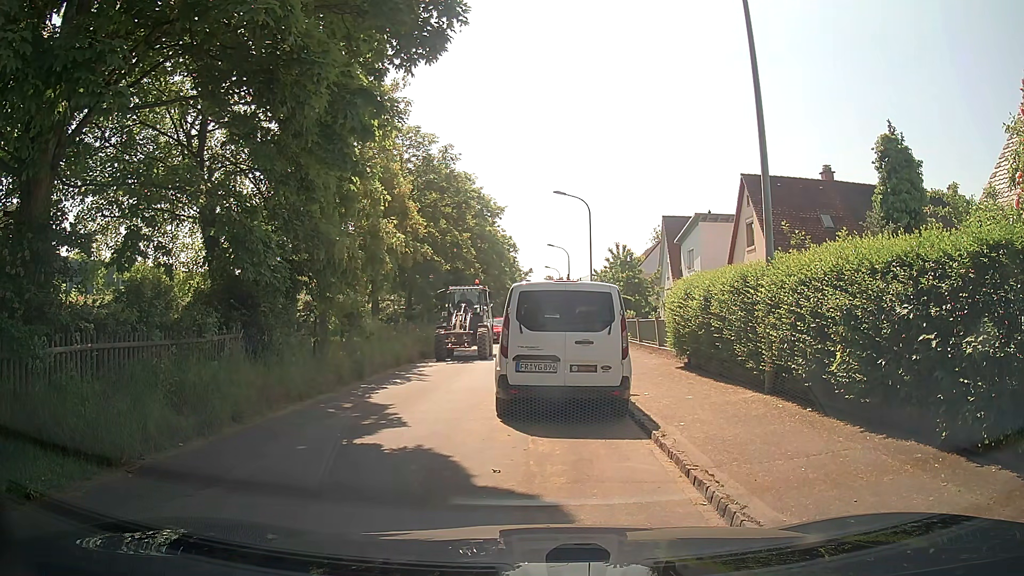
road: residential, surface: asphalt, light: Day
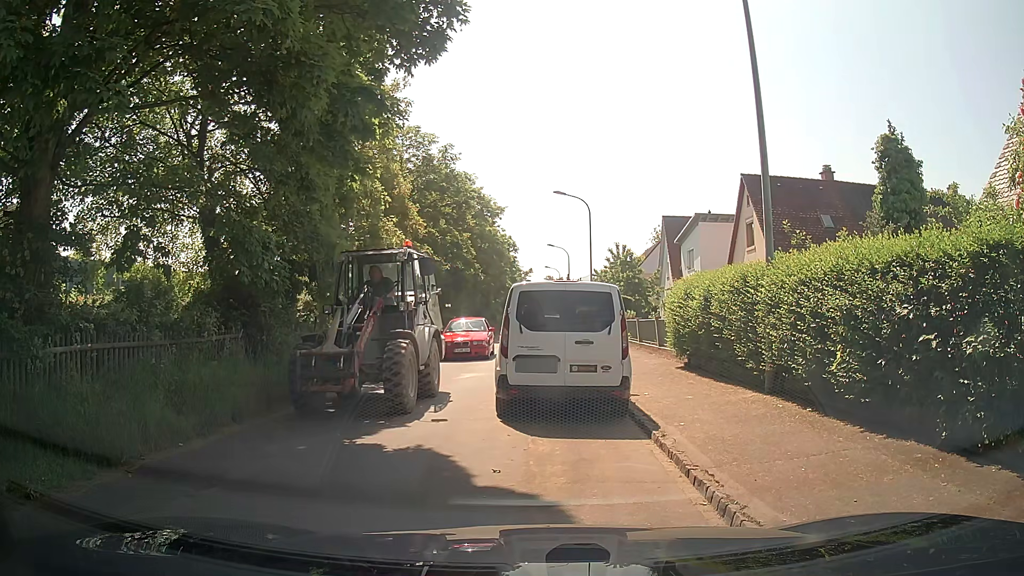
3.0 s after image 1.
(0.0, 0.0) m; 0°
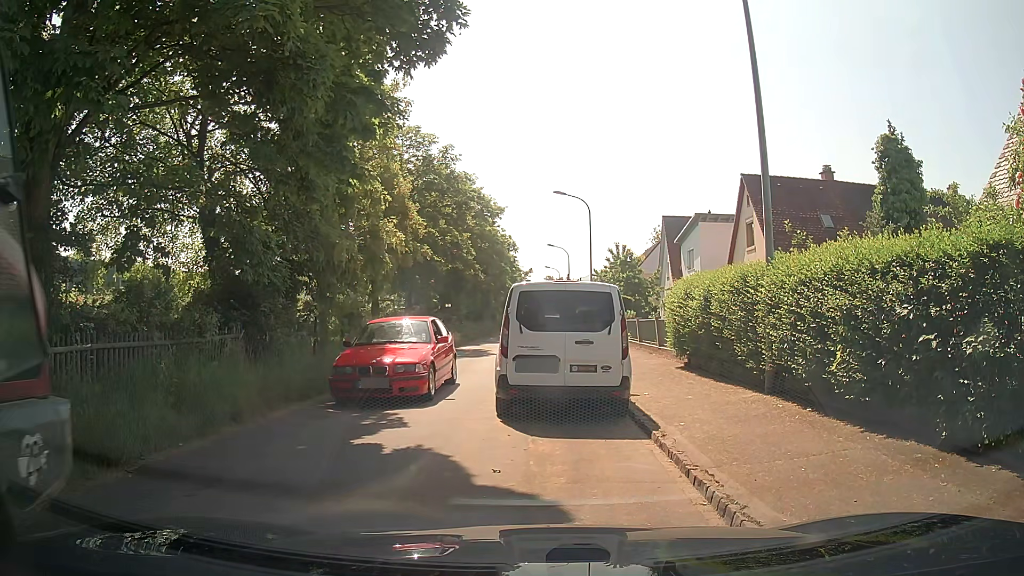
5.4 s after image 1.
(0.0, 0.0) m; 0°
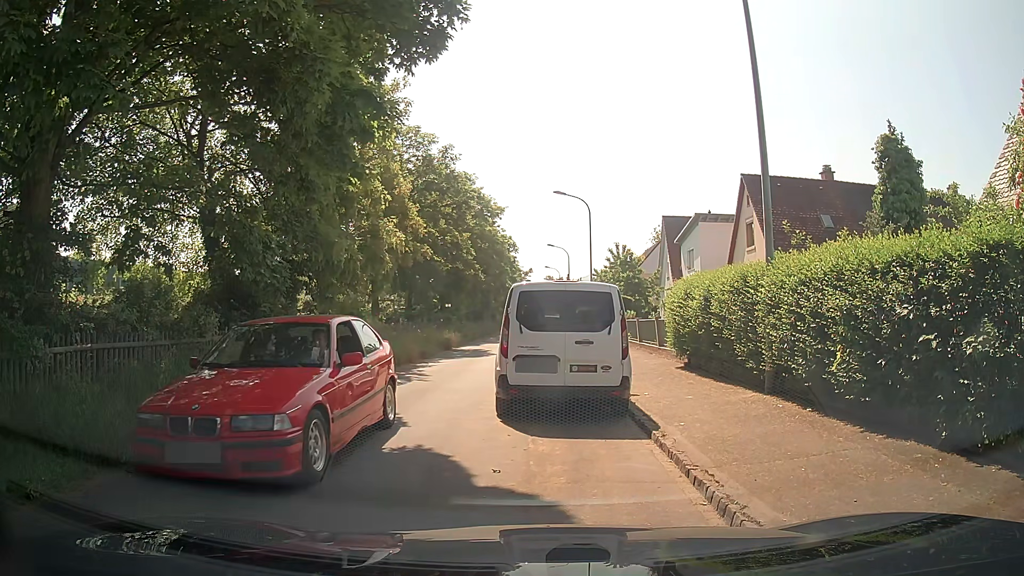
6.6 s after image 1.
(0.0, 0.0) m; 0°
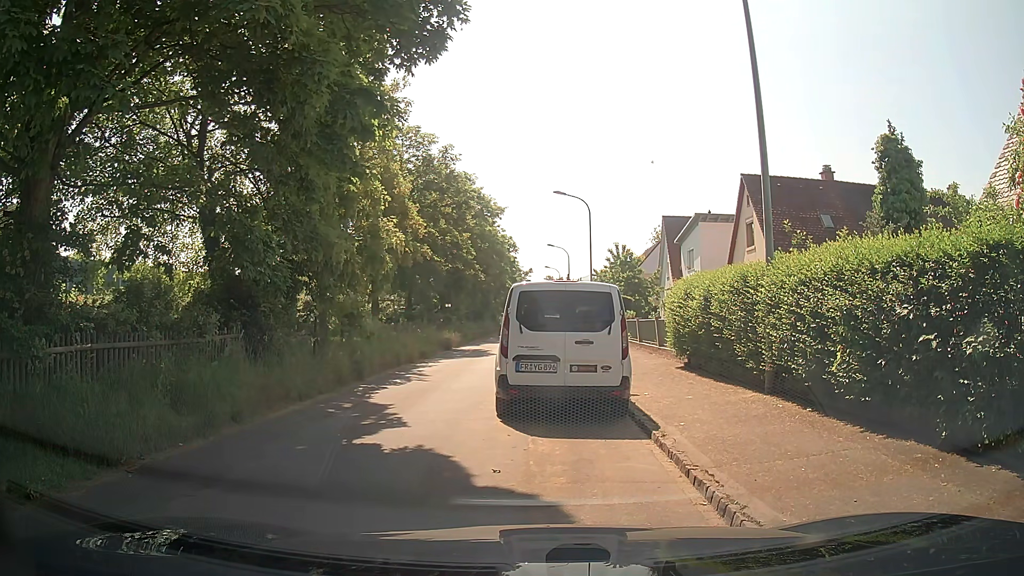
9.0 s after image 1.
(0.0, 0.0) m; 0°
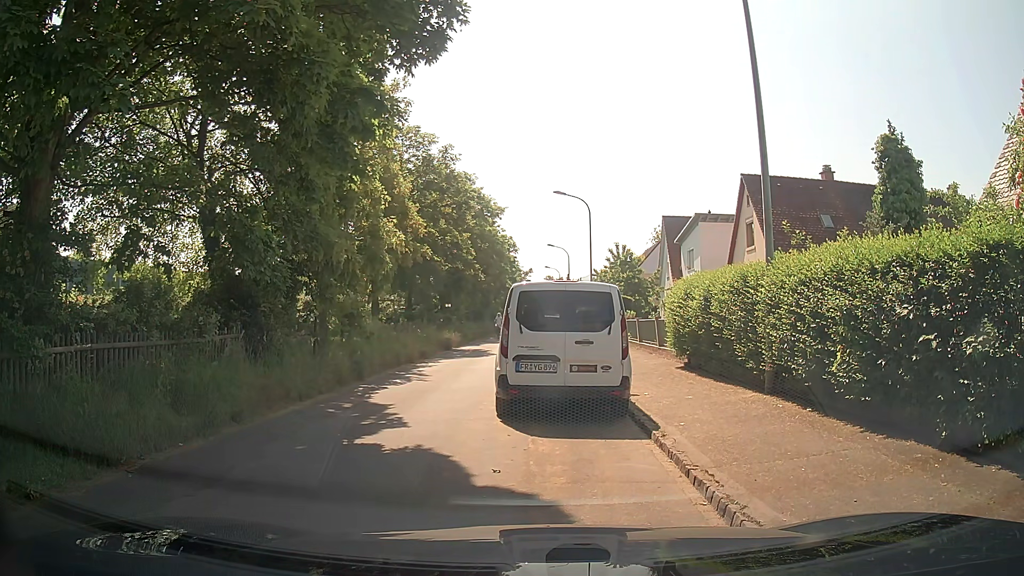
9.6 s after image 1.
(0.0, 0.0) m; 0°
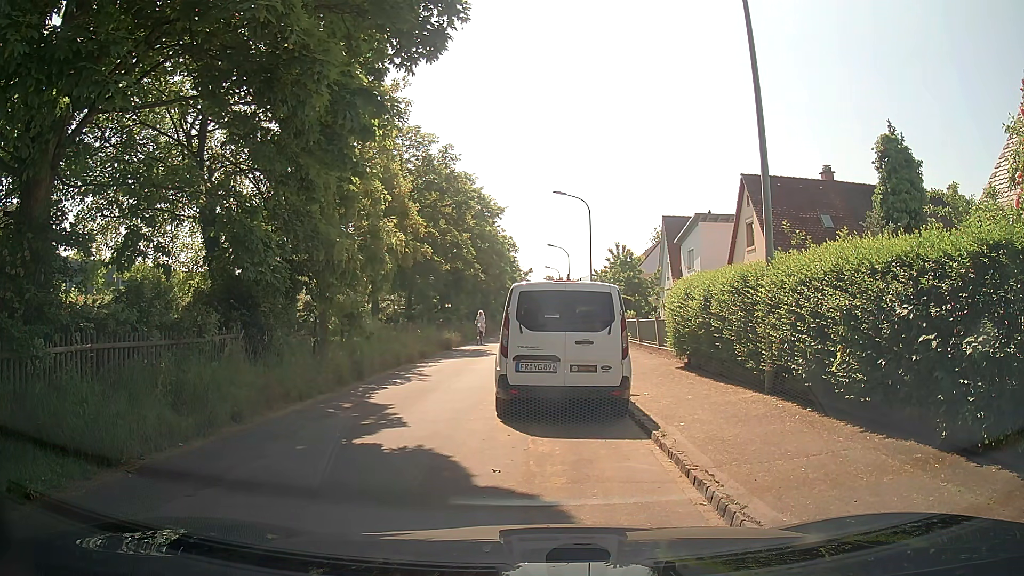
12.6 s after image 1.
(0.0, 0.0) m; 0°
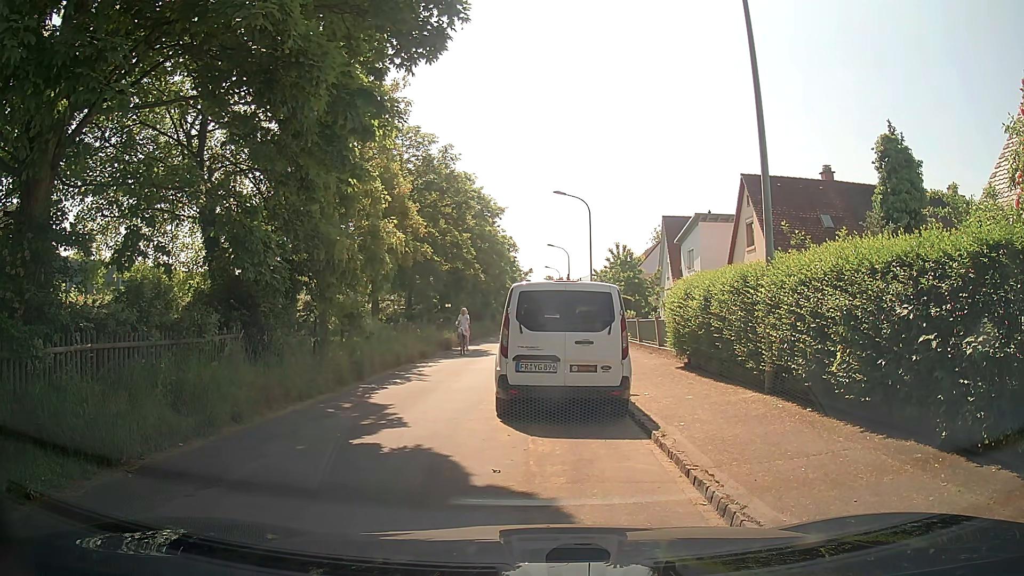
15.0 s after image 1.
(0.0, 0.0) m; 0°
(-2, +10) (-3, +20) (-3, +30) (-3, +40) (-3, +50) (-3, +60) (-3, +70) (-4, +80) (-4, +90) (-4, +100) m
